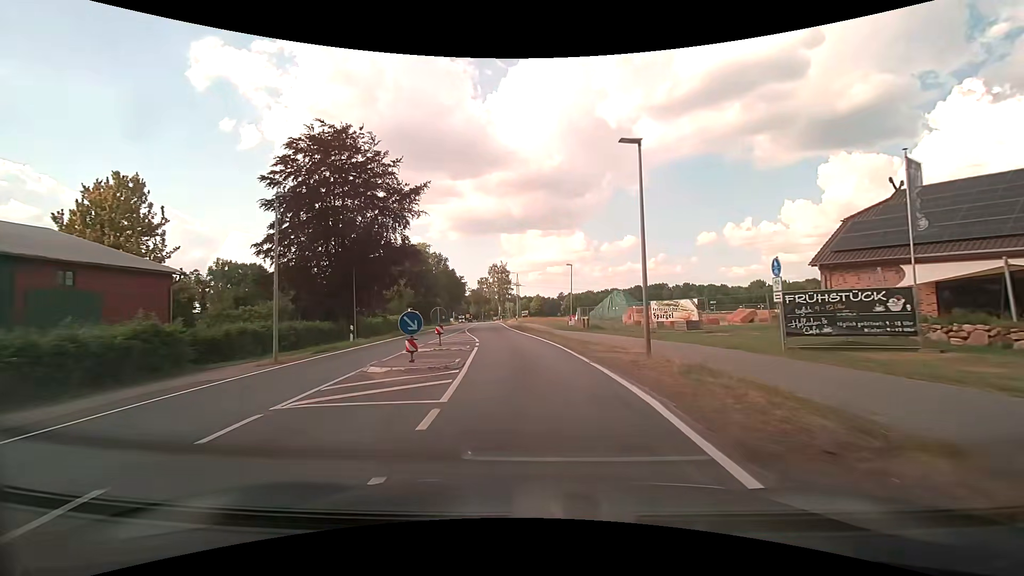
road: primary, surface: asphalt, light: Day
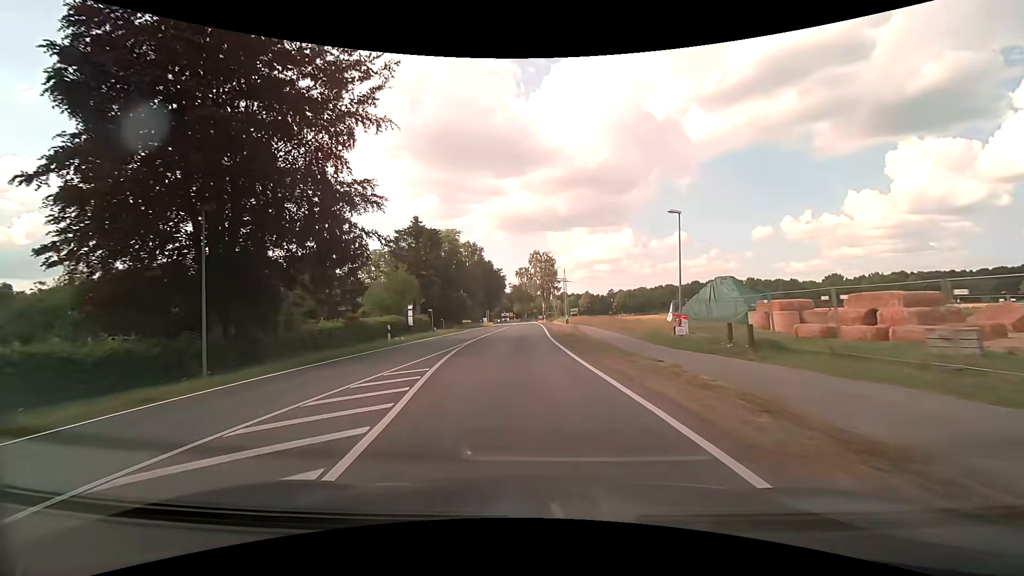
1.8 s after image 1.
(-0.9, +22.5) m; -5°
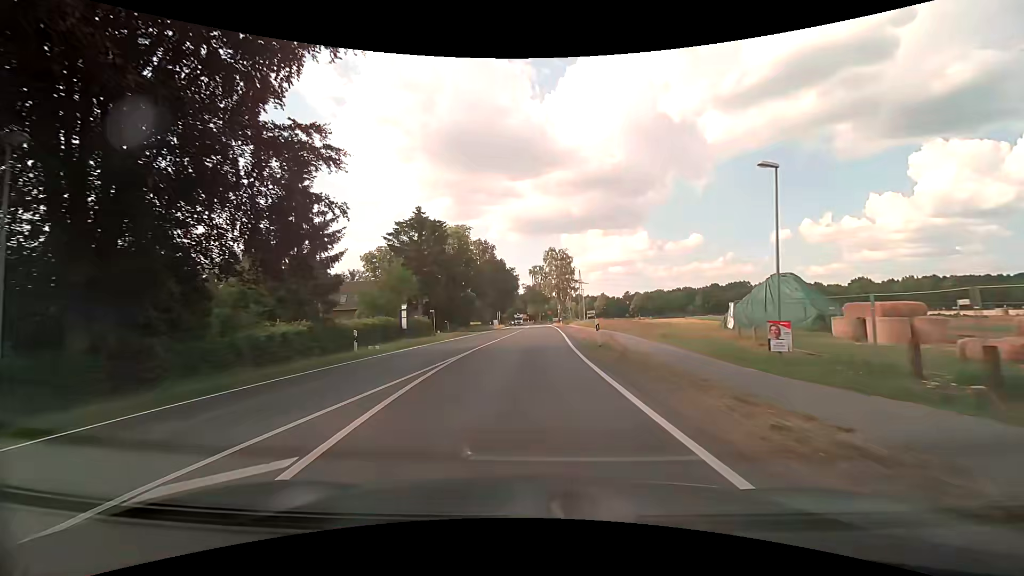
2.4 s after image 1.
(-0.1, +7.4) m; -2°
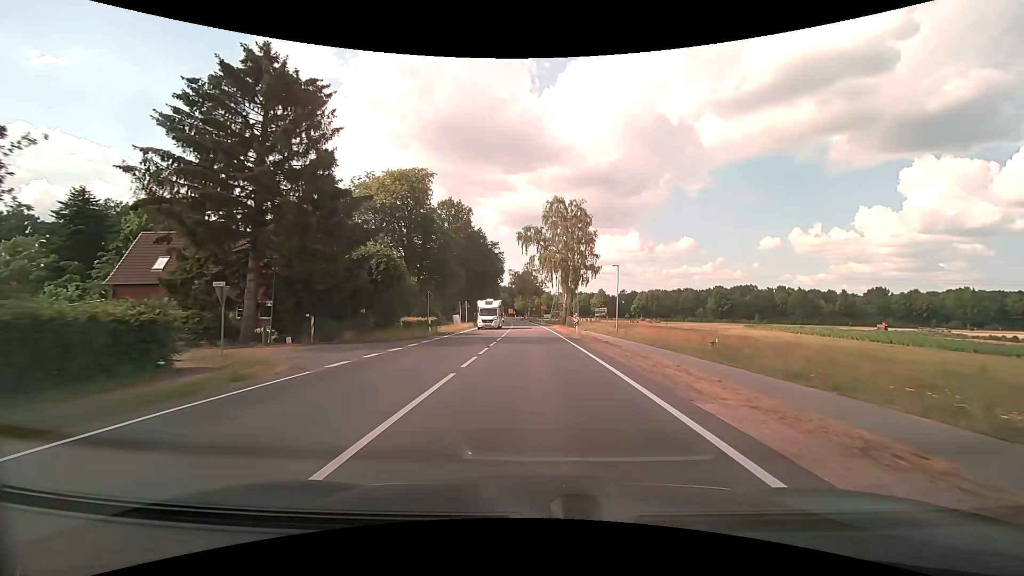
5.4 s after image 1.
(0.0, +36.5) m; +1°
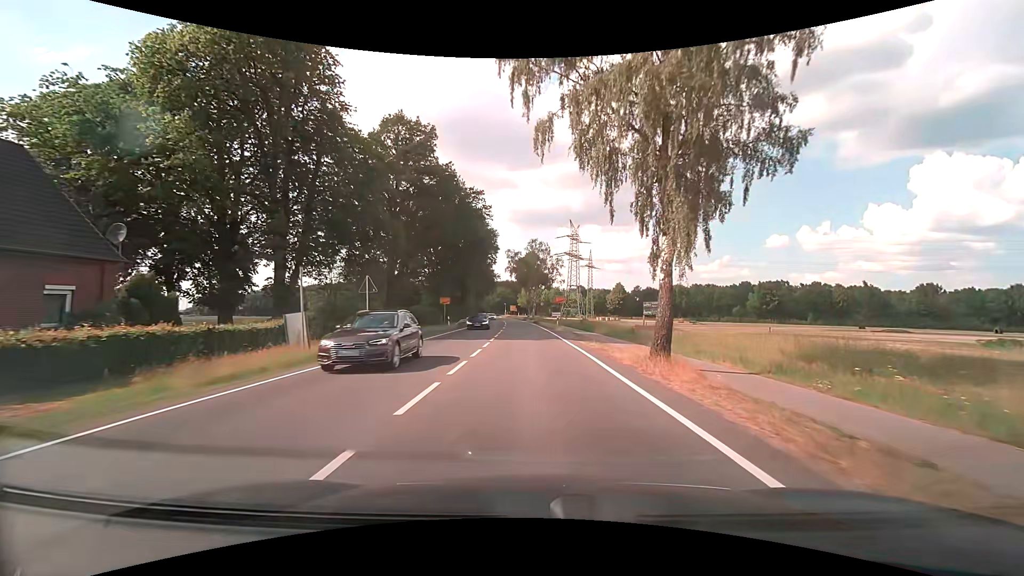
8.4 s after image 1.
(-0.1, +37.5) m; 0°
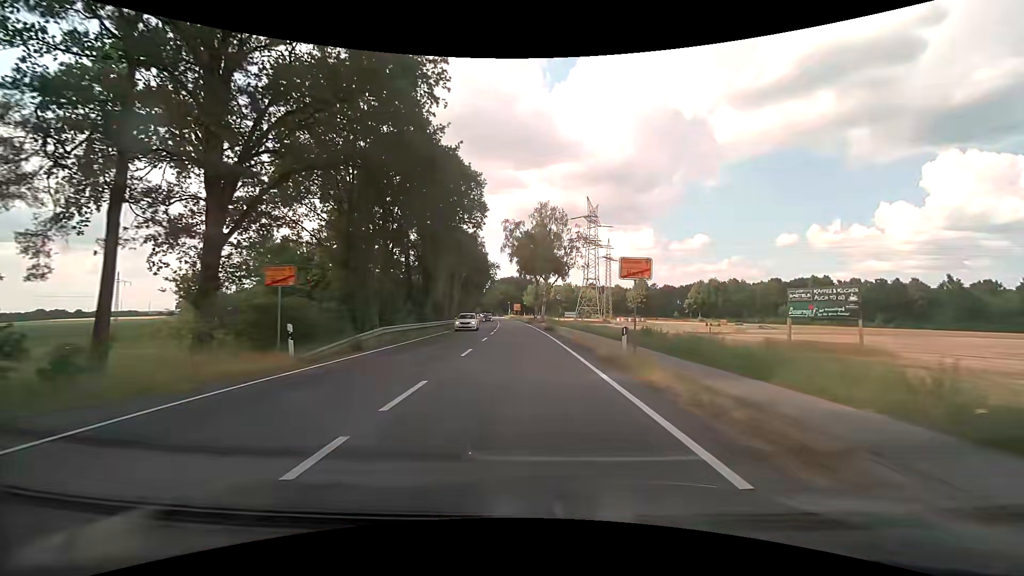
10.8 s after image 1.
(-0.2, +31.2) m; -1°
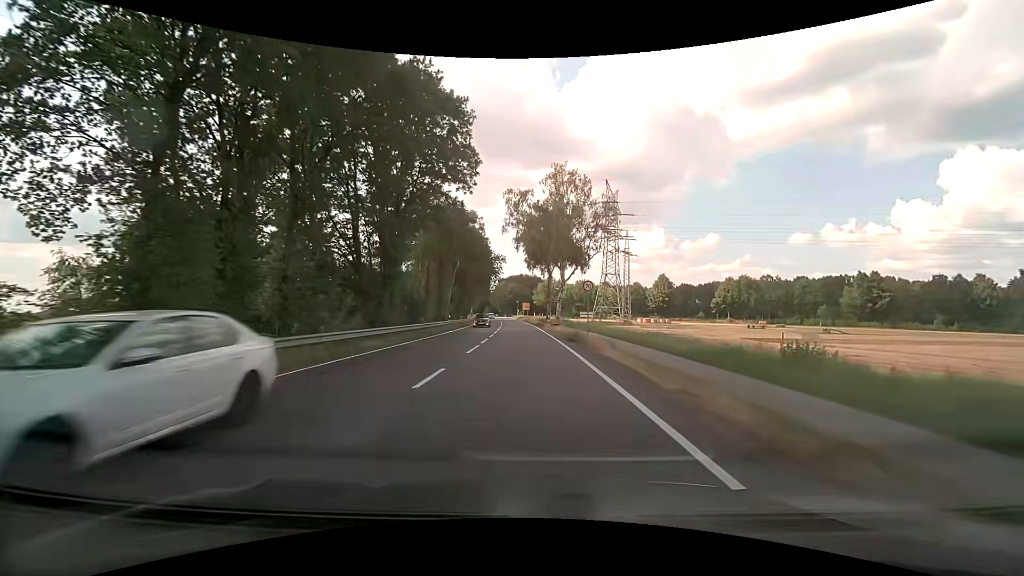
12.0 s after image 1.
(-0.1, +16.1) m; -1°
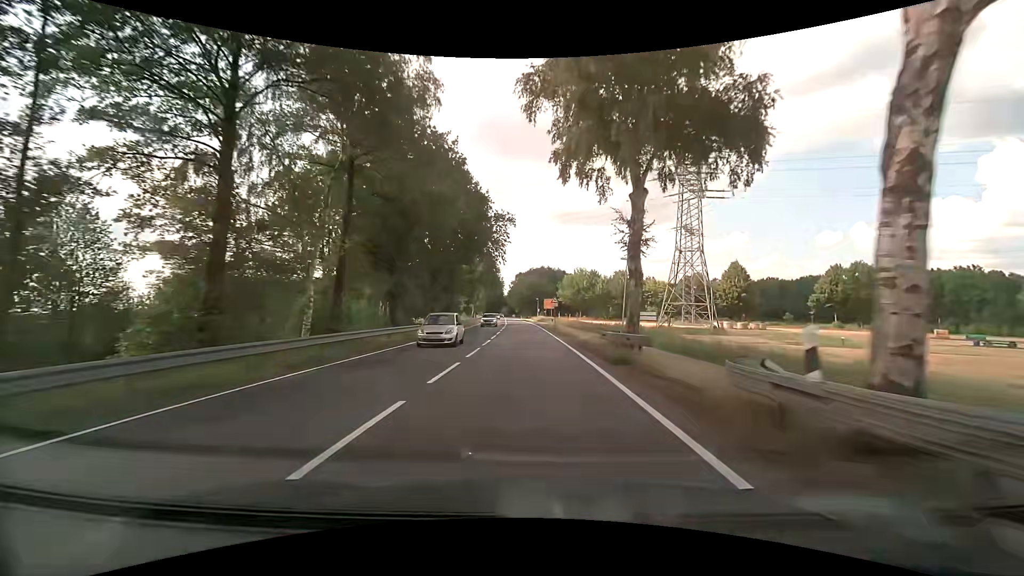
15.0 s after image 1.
(-1.2, +44.4) m; -3°
(0, +10) (0, +20) (-1, +30) (-1, +40) (-1, +50) (-2, +60) (-2, +70) (-3, +80) (-3, +90) (-4, +100) m
